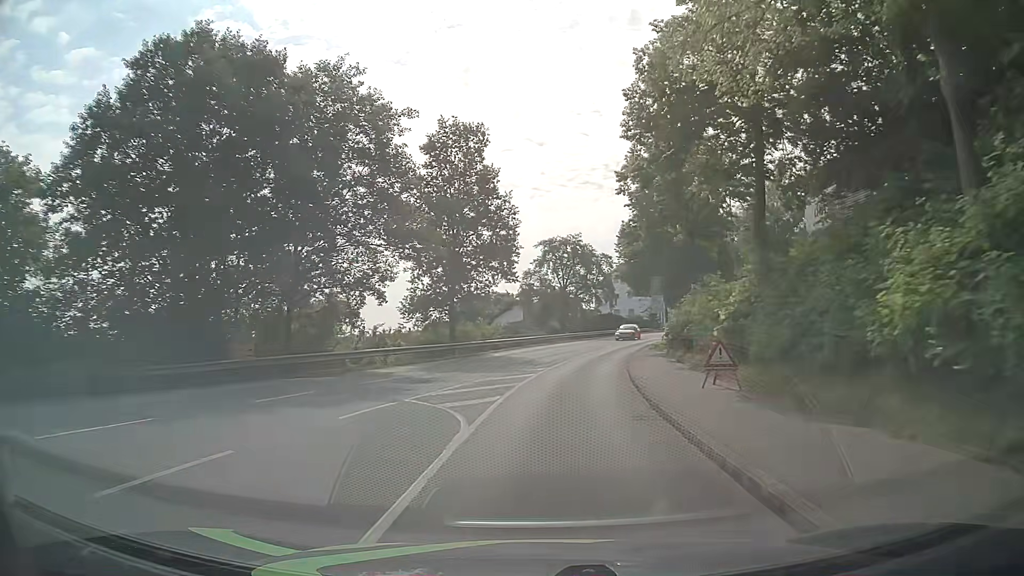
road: tertiary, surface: asphalt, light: Day
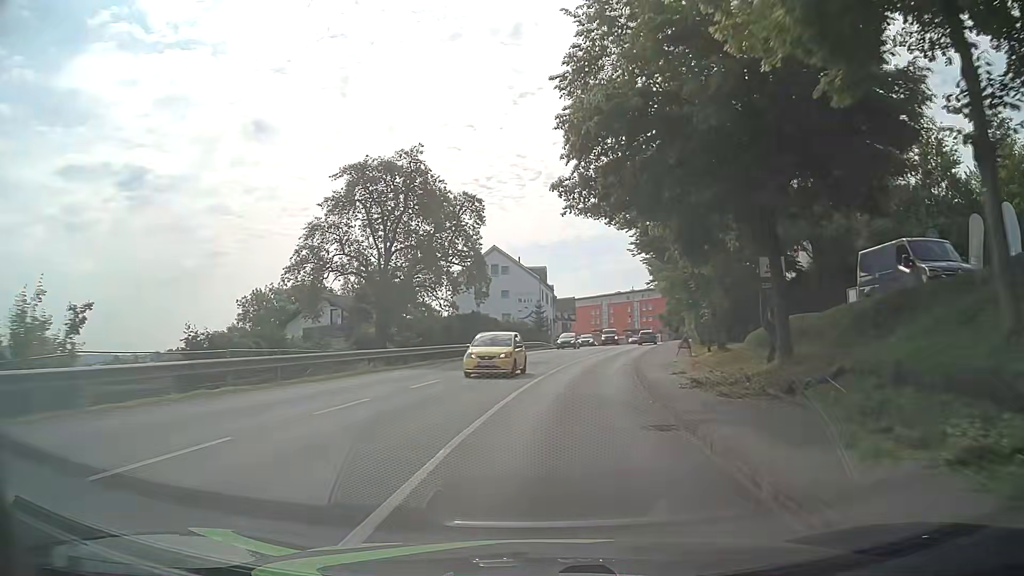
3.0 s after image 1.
(+3.8, +42.0) m; +10°
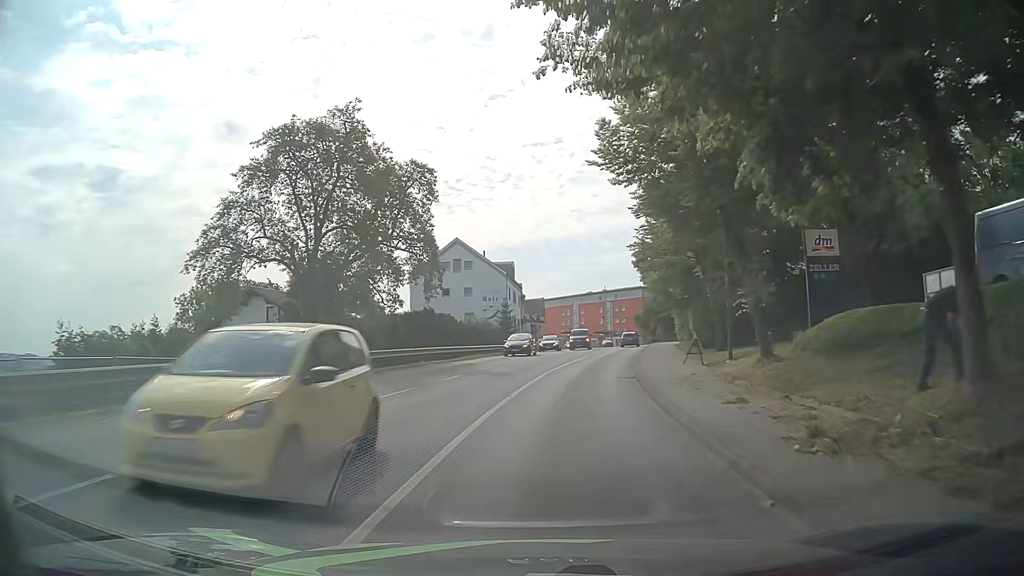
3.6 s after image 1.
(+0.3, +8.3) m; +3°
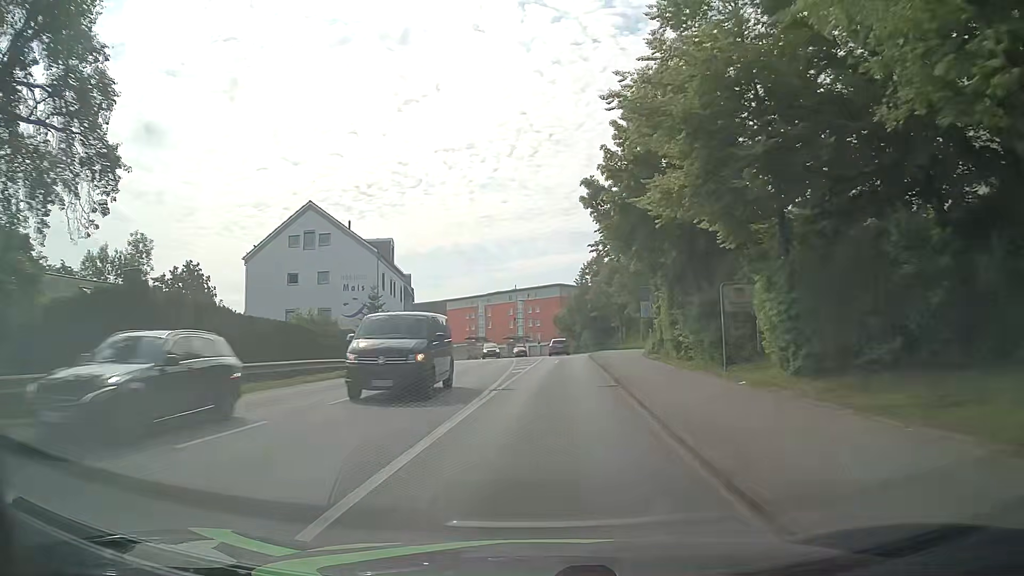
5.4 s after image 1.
(+1.9, +24.5) m; +8°
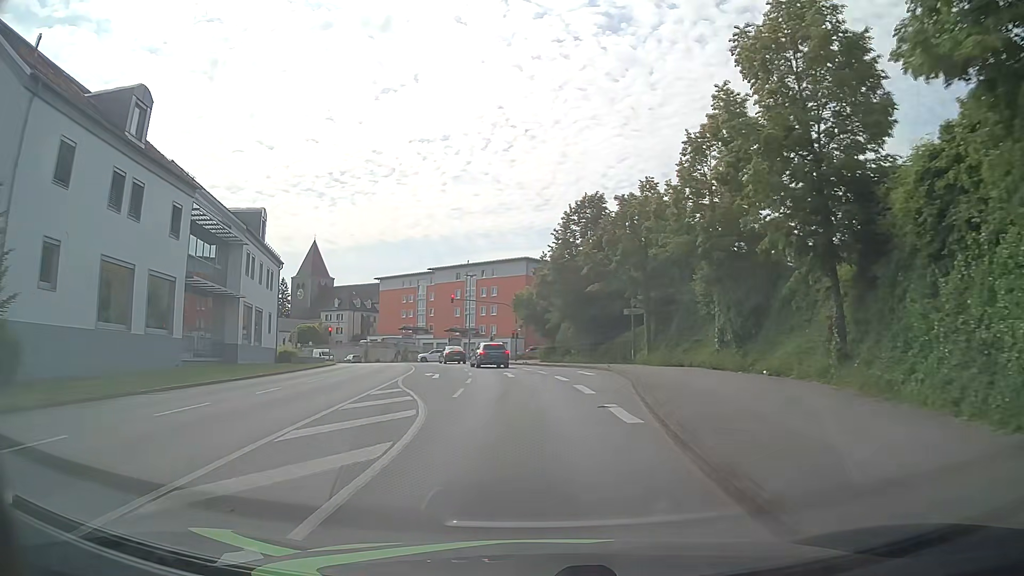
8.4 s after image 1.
(+1.5, +38.4) m; +4°
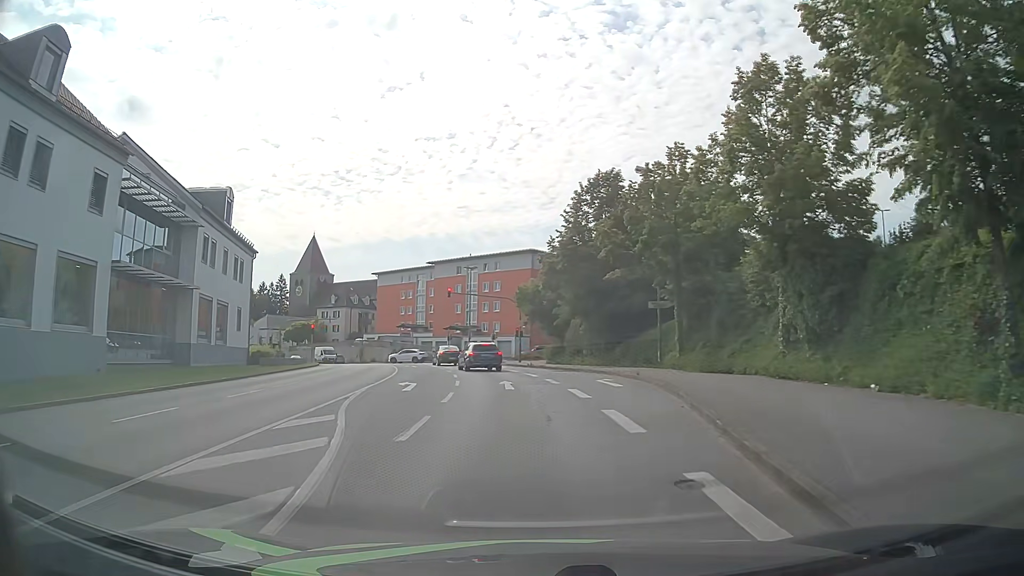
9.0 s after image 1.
(-0.1, +6.7) m; -1°
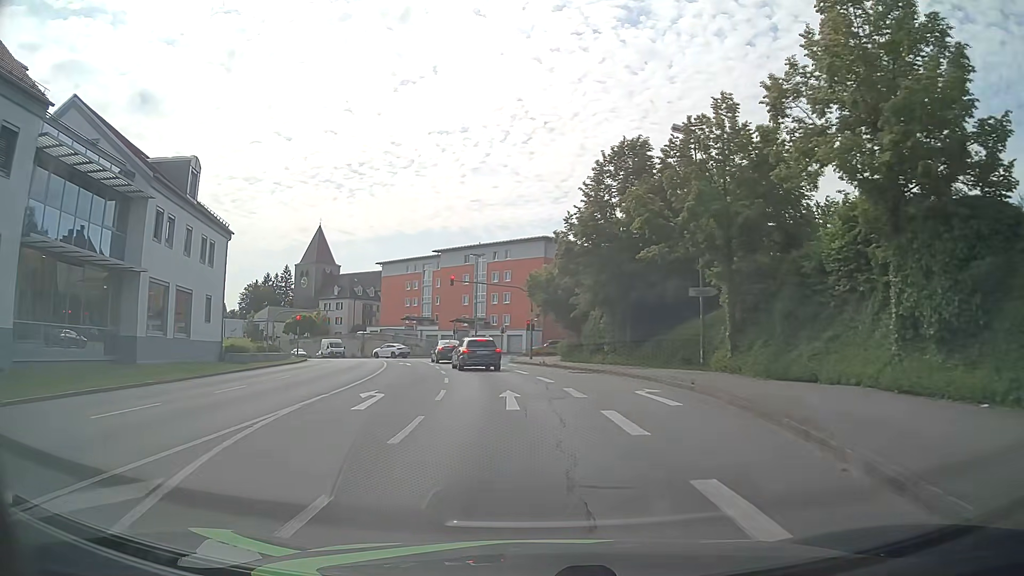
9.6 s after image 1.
(0.0, +6.3) m; -1°
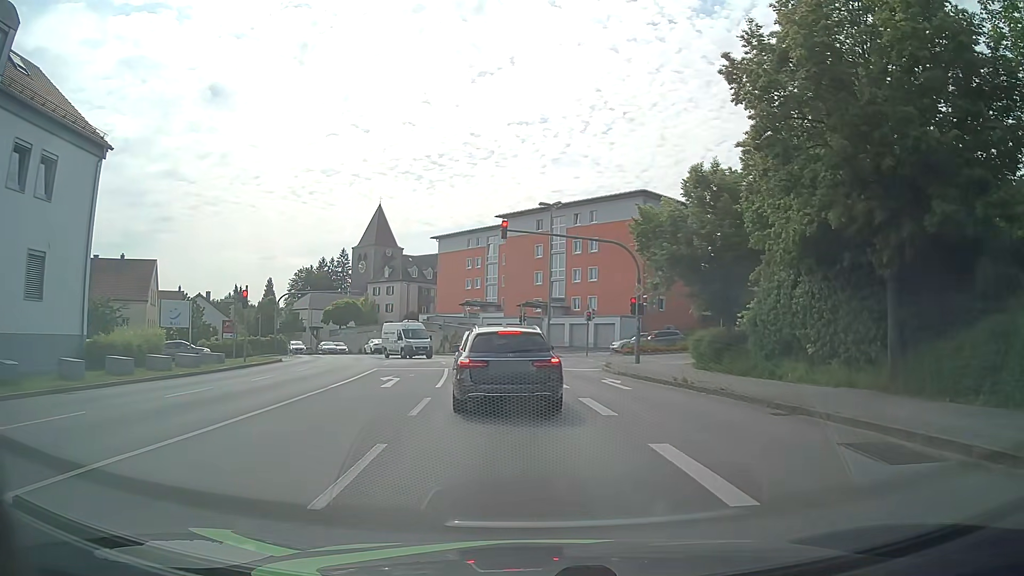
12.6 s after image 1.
(-0.9, +20.9) m; -6°
